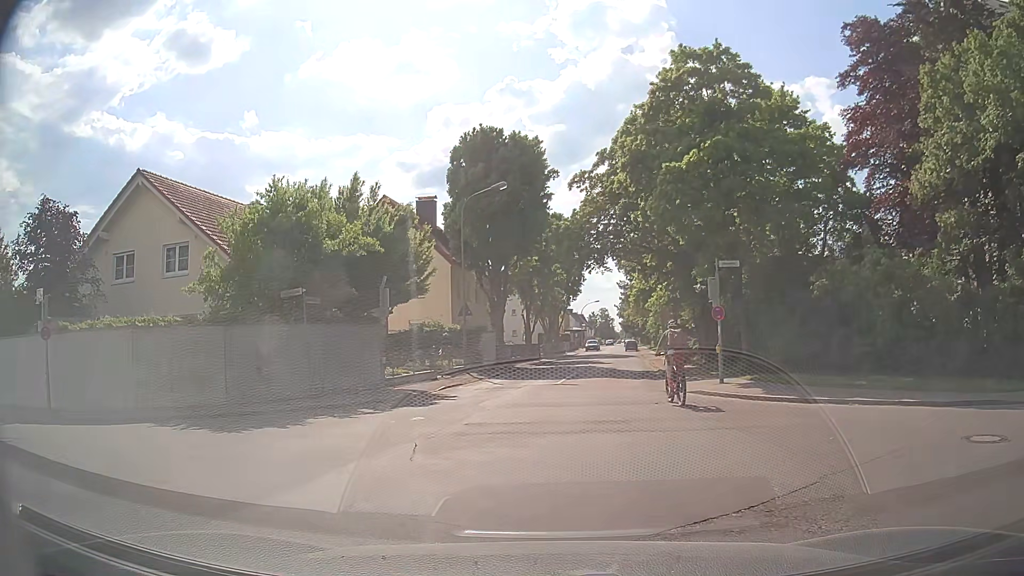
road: unclassified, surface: asphalt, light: Day
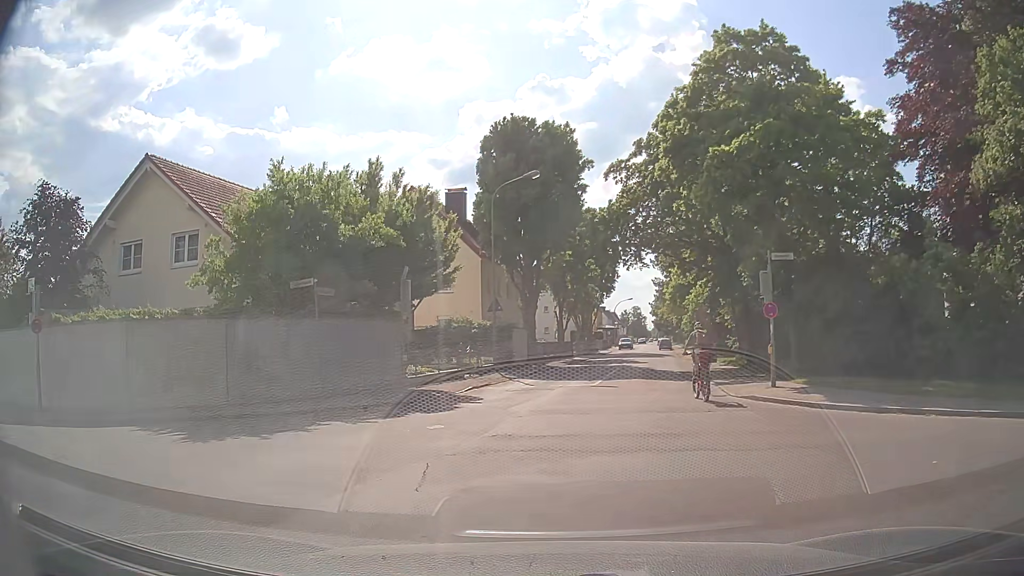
(0.0, +1.8) m; -2°
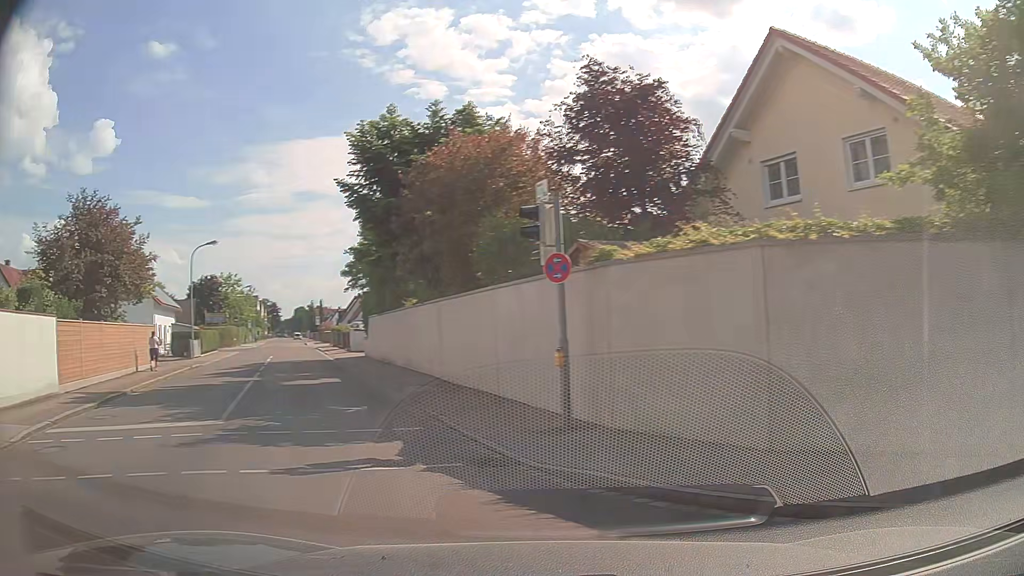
(-3.9, +9.2) m; -57°
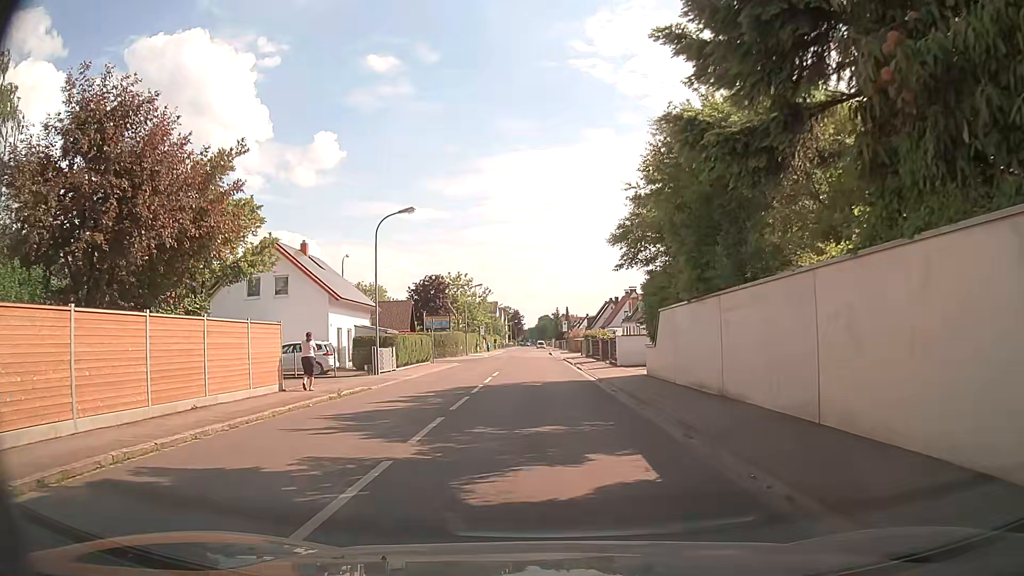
(-4.4, +13.7) m; -21°
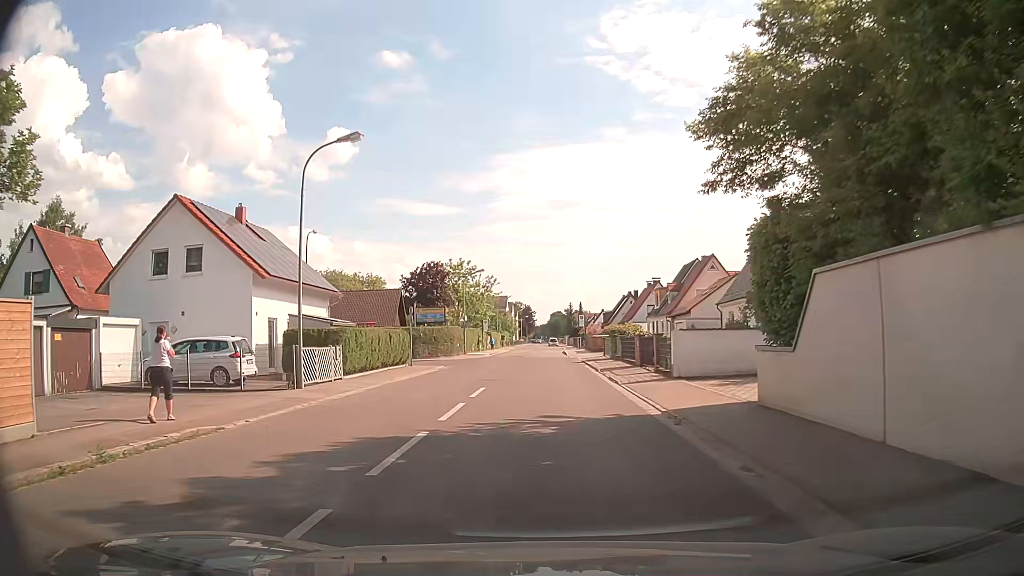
(-0.1, +11.5) m; -2°
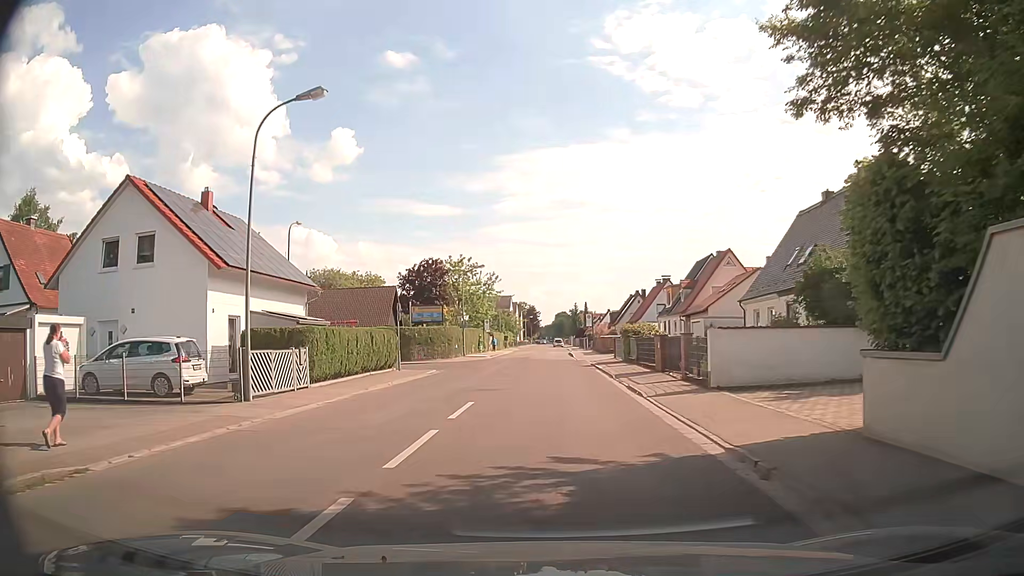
(+0.1, +4.1) m; +1°
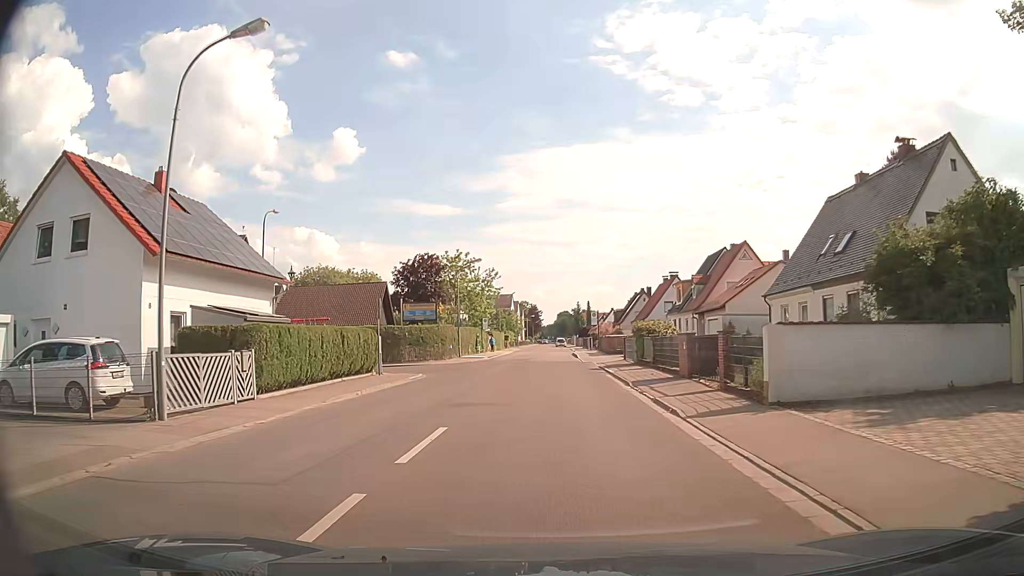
(0.0, +4.2) m; 0°
(0, +10) (0, +20) (0, +30) (0, +40) (0, +50) (+1, +60) (+1, +70) (+1, +80) (+1, +90) (0, +100) m
